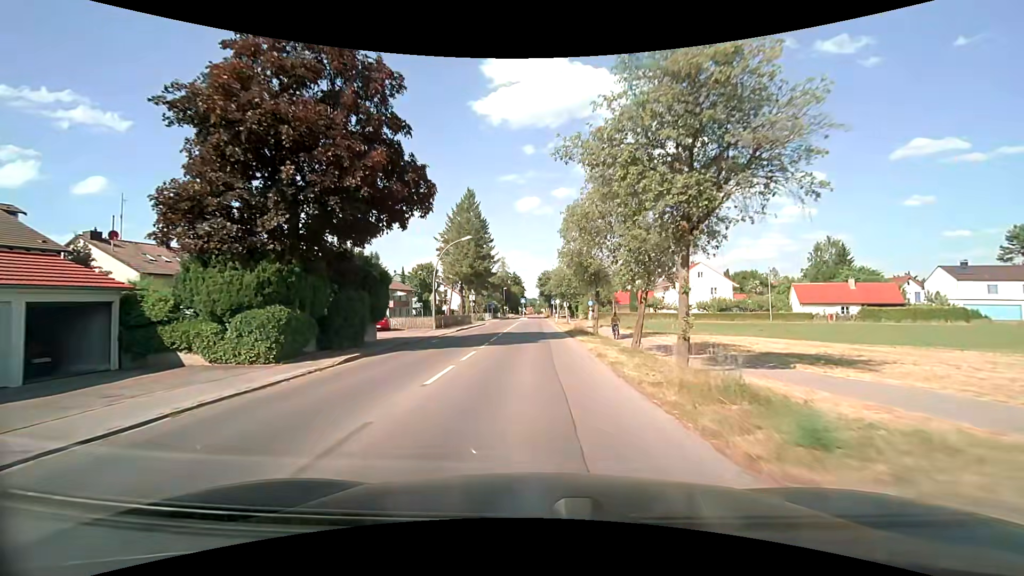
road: tertiary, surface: asphalt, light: Day
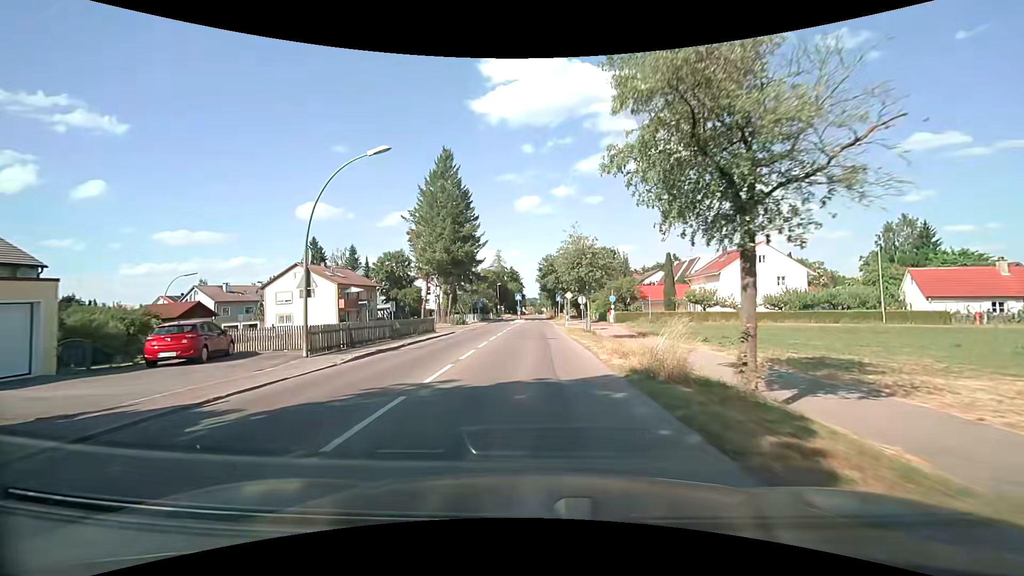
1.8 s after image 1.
(+0.1, +21.9) m; +1°
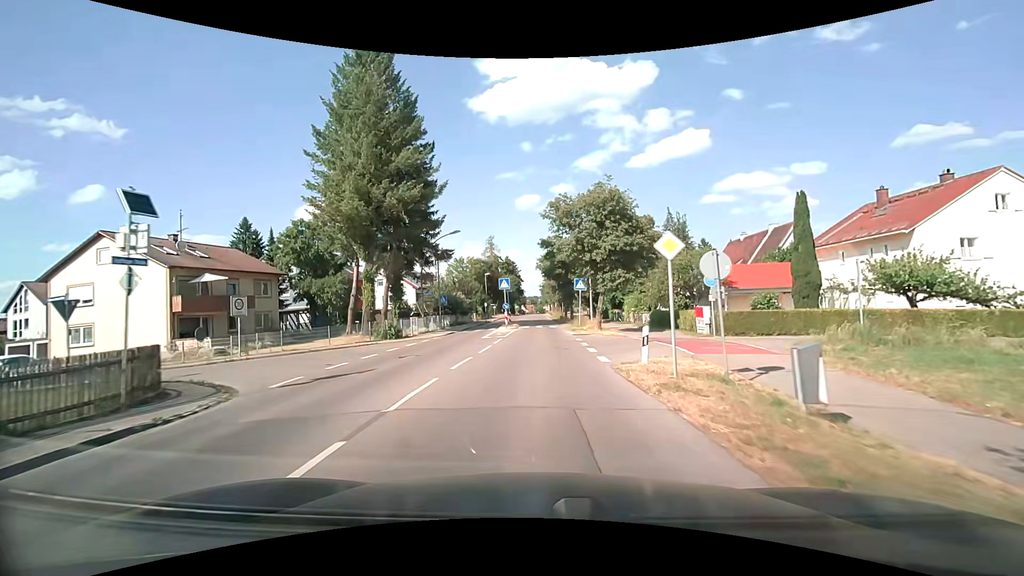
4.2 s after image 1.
(-0.6, +29.5) m; -1°
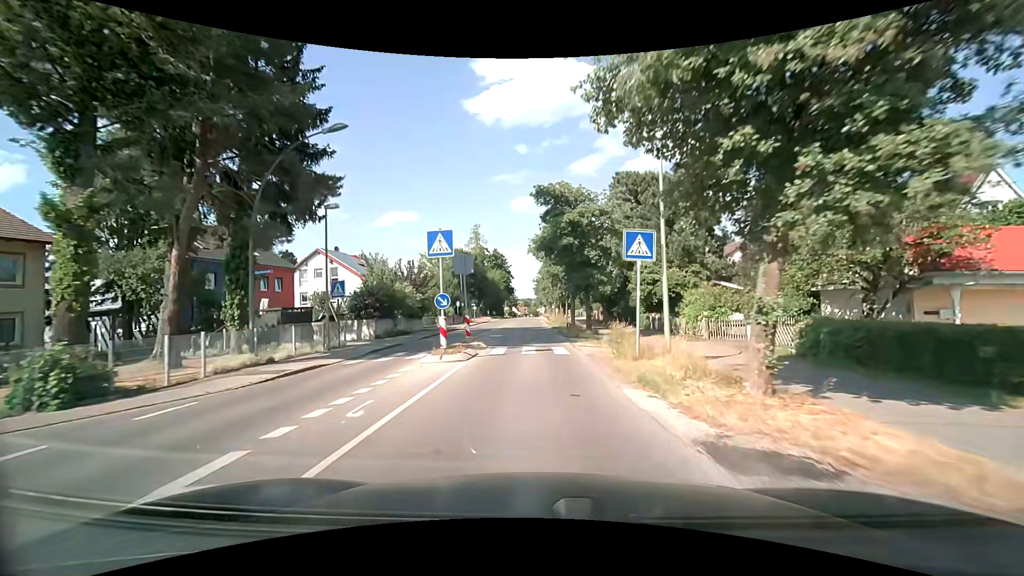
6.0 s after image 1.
(+0.3, +21.8) m; +1°
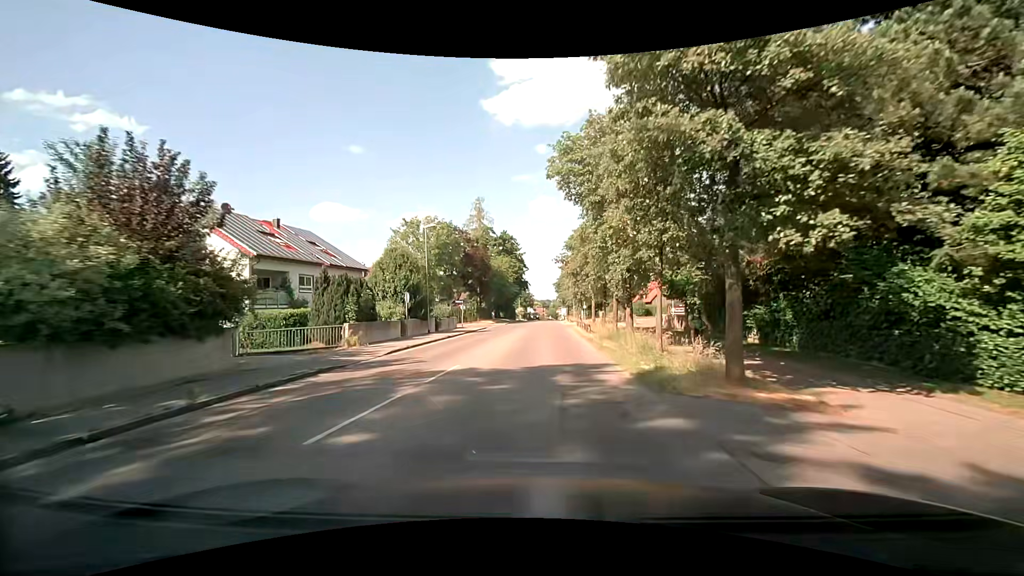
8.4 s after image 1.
(-0.4, +28.7) m; -2°
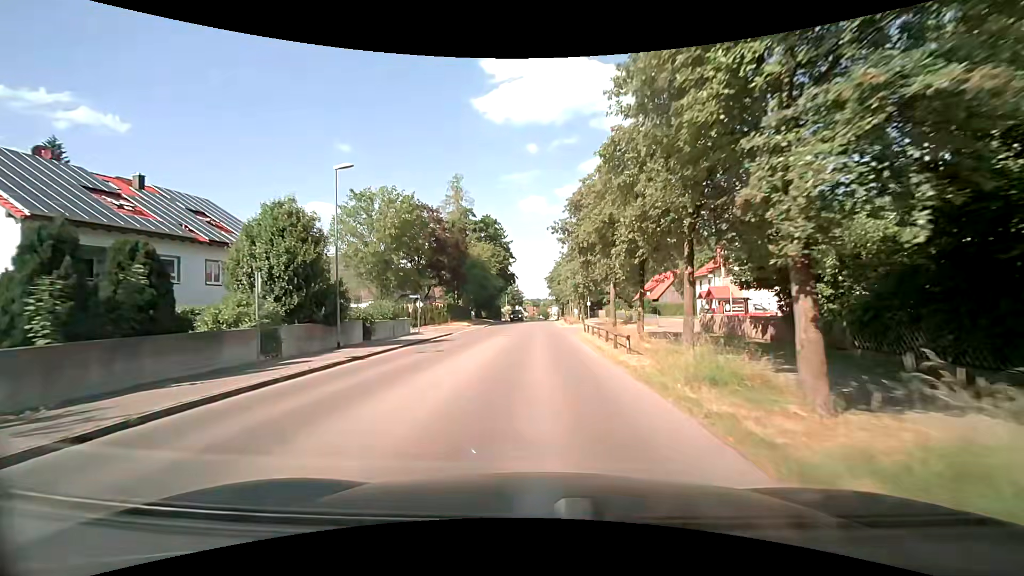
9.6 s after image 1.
(+0.2, +14.5) m; +2°
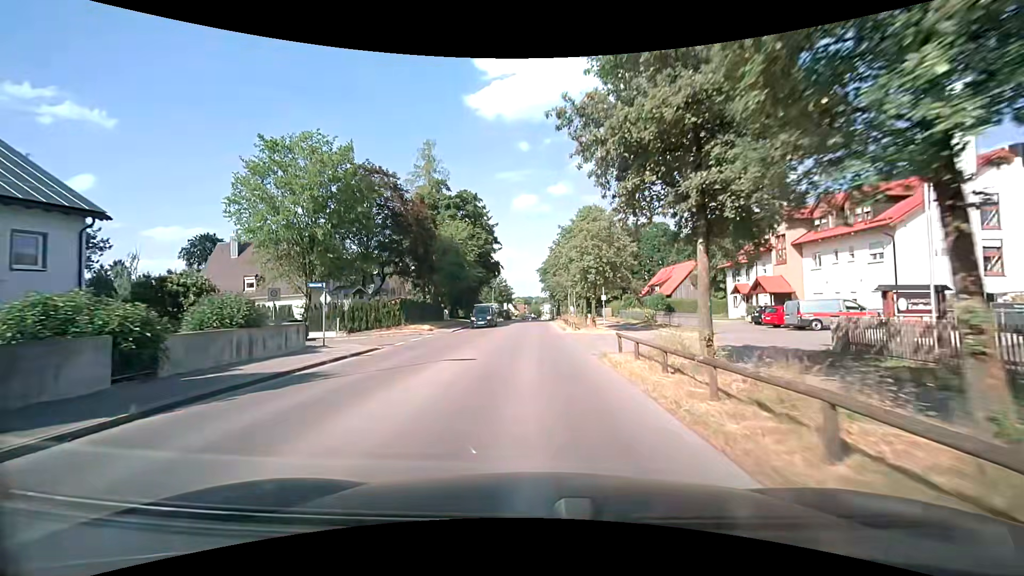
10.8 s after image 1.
(0.0, +14.3) m; 0°
(0, +10) (0, +20) (0, +30) (0, +40) (0, +50) (0, +60) (0, +70) (0, +80) (0, +90) (0, +100) m
